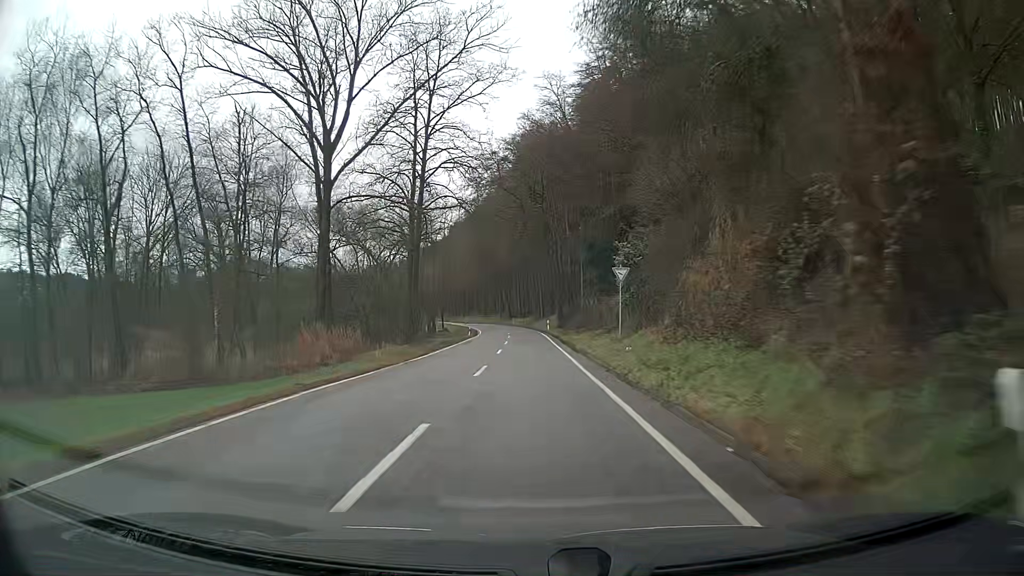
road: secondary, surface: asphalt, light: Day
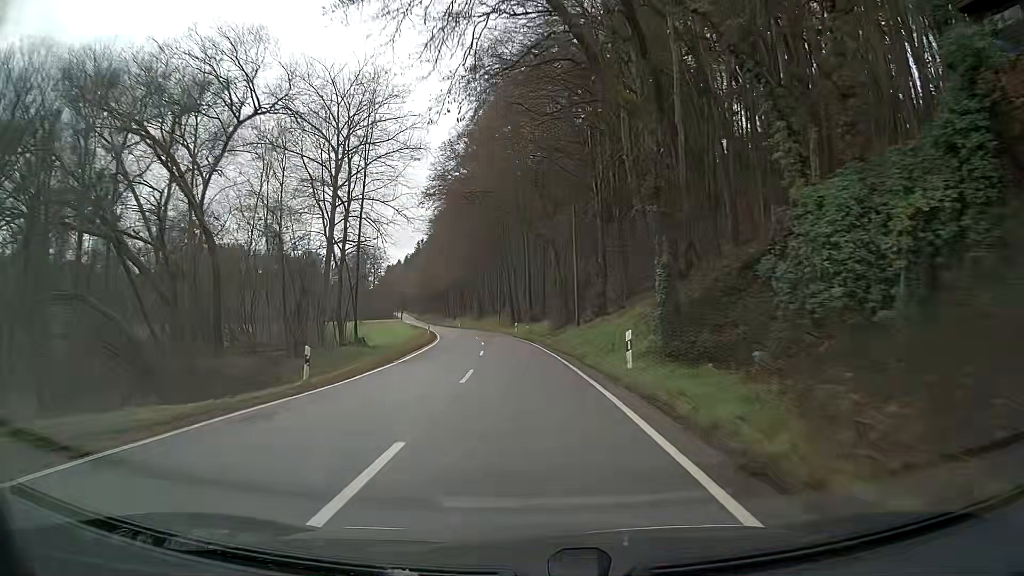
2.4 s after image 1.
(-0.4, +49.1) m; -2°
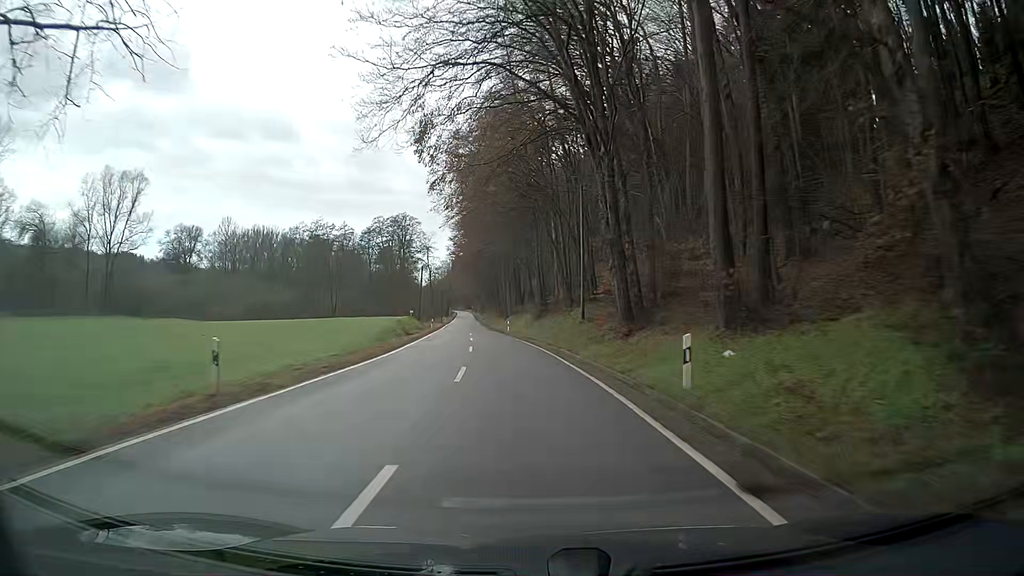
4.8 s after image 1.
(-2.6, +49.1) m; -7°
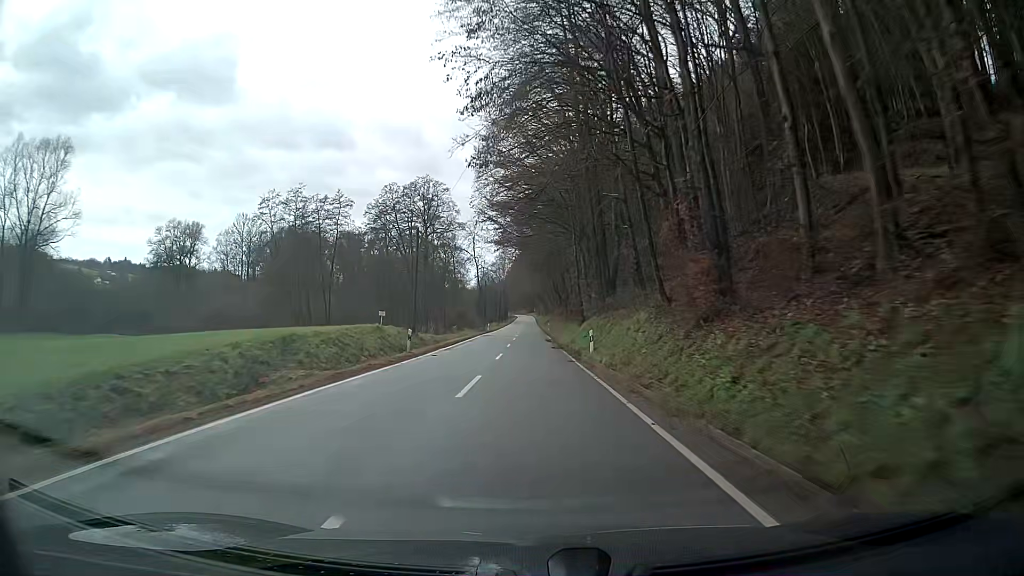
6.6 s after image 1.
(-1.8, +37.4) m; -5°
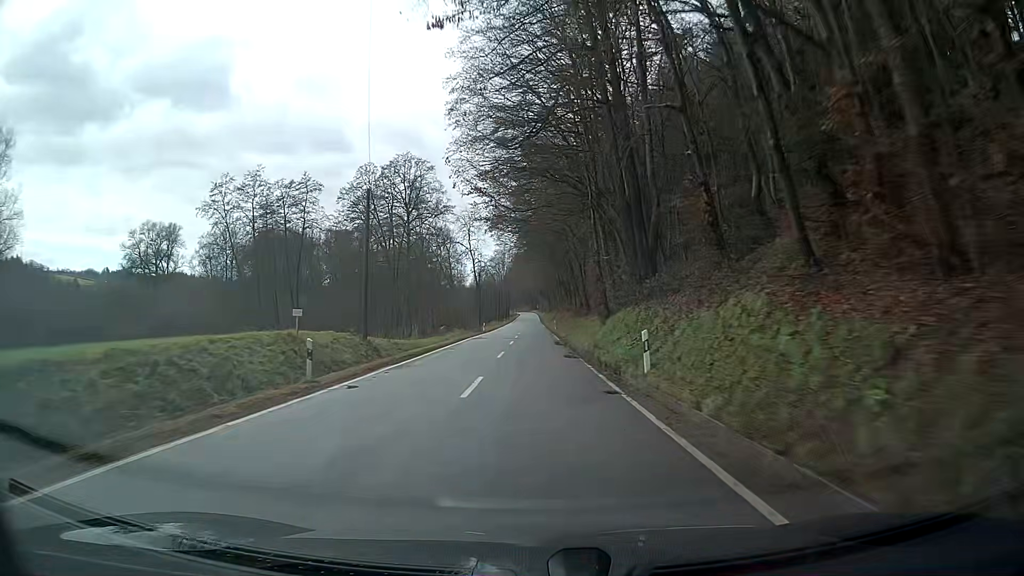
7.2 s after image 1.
(0.0, +12.6) m; 0°
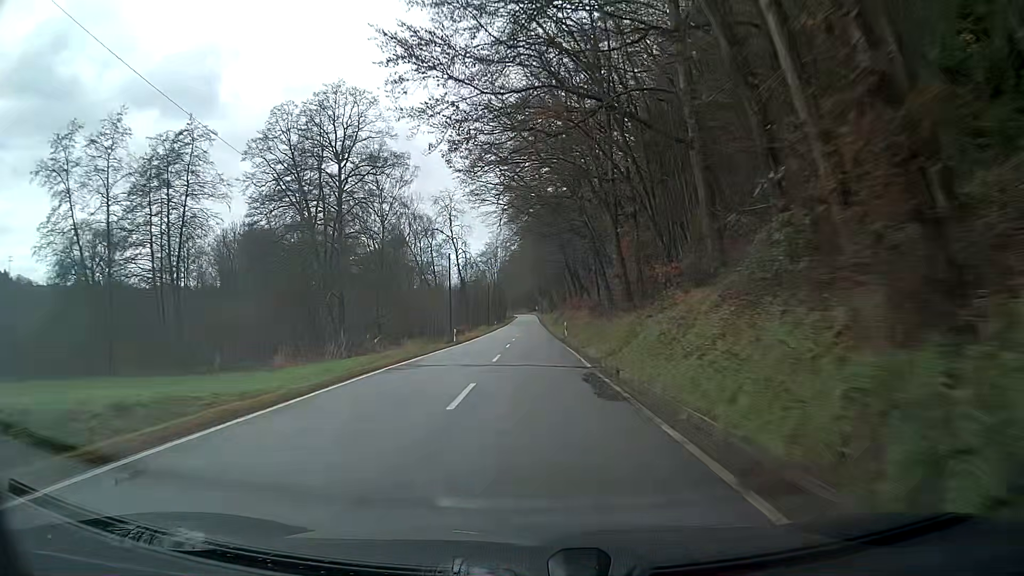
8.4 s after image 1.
(-0.1, +25.4) m; 0°
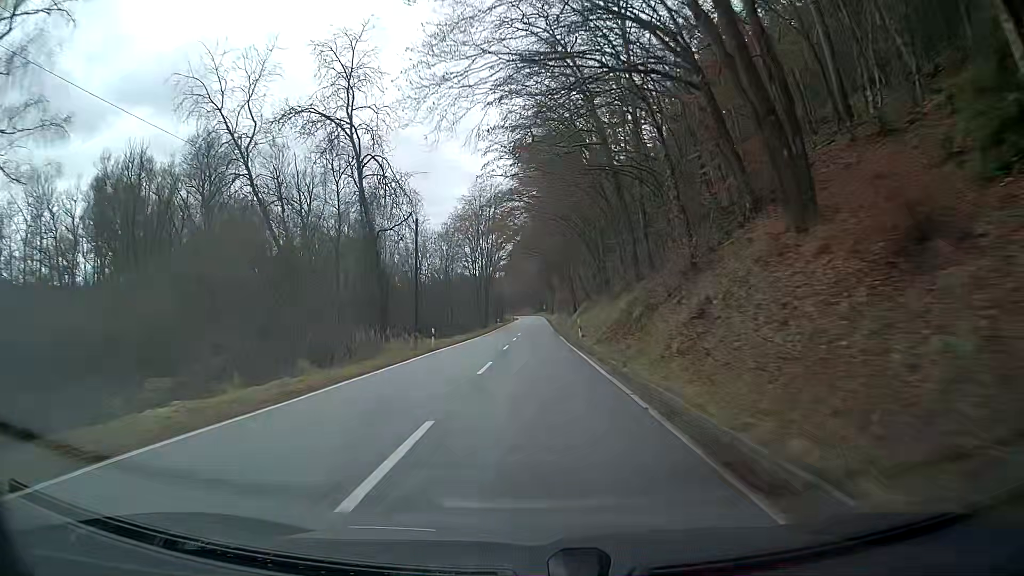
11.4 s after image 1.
(-0.4, +64.2) m; -1°
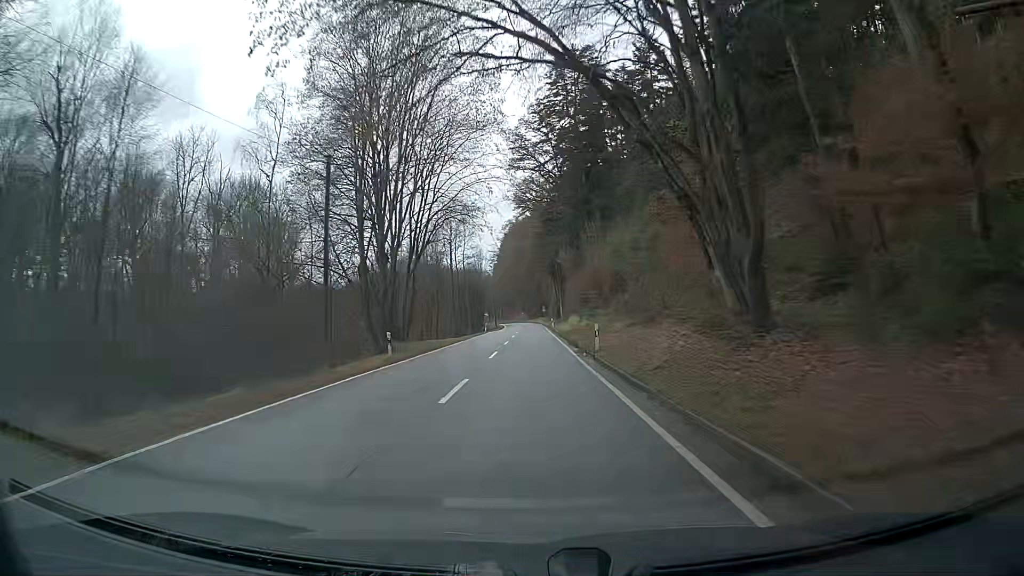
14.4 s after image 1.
(+0.7, +64.6) m; 0°
